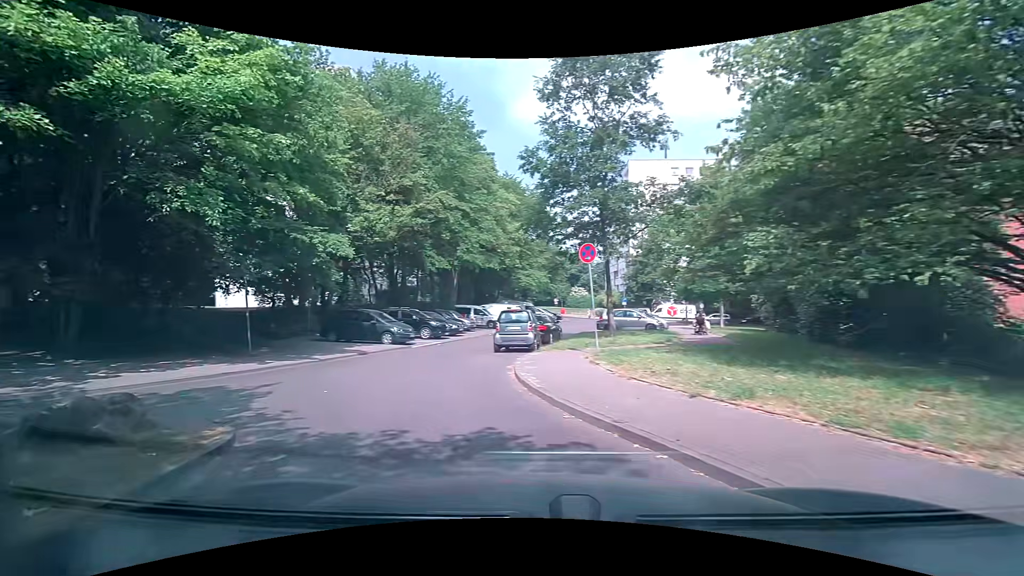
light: Day
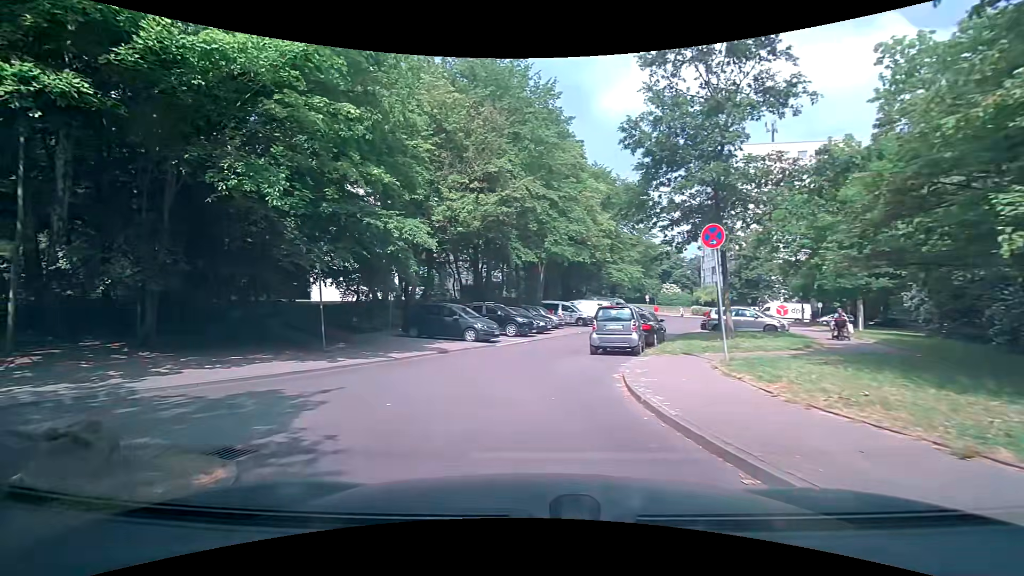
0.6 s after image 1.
(-0.2, +2.4) m; -9°
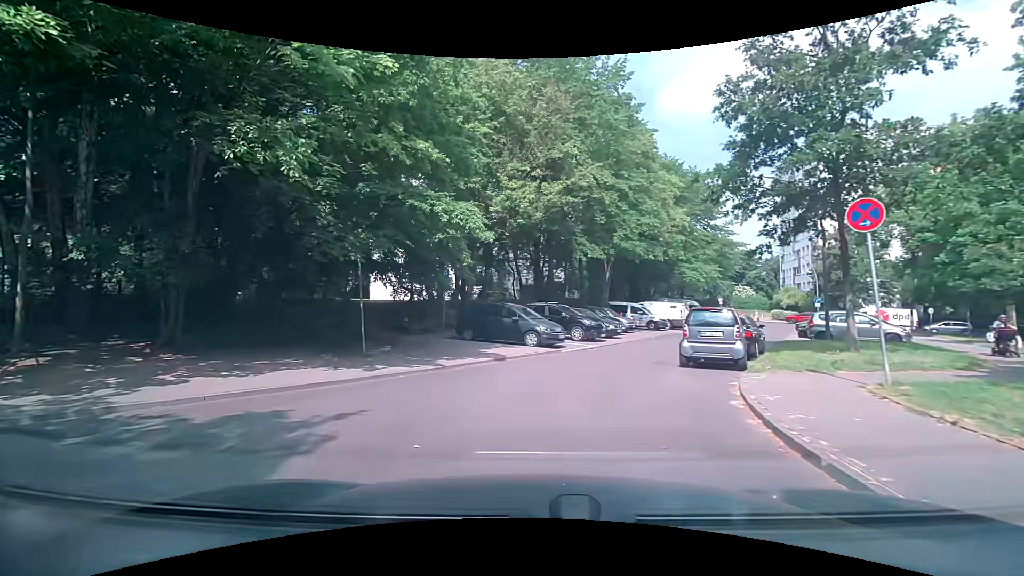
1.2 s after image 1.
(-0.2, +2.5) m; -6°
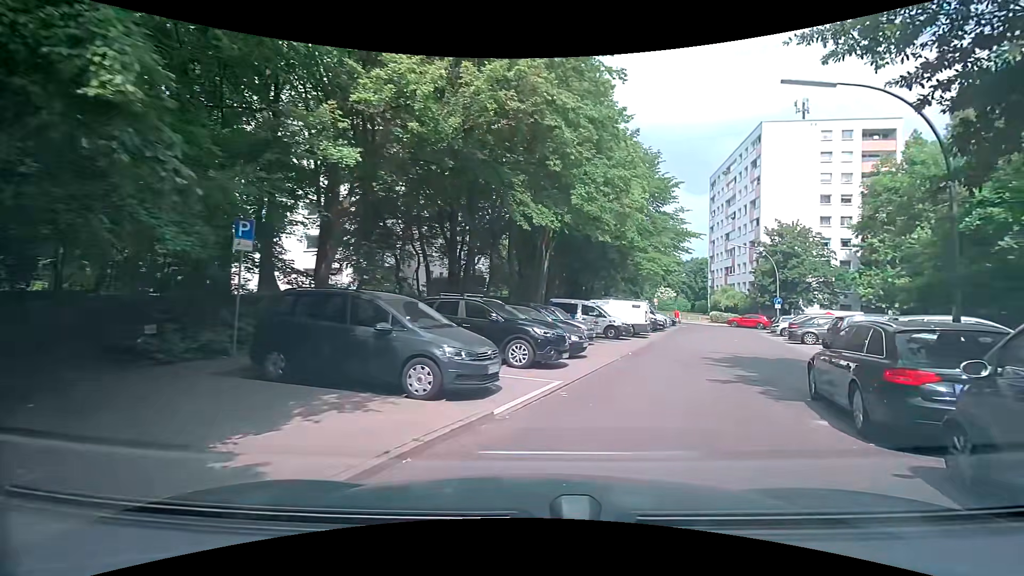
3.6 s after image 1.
(-0.2, +11.1) m; +8°
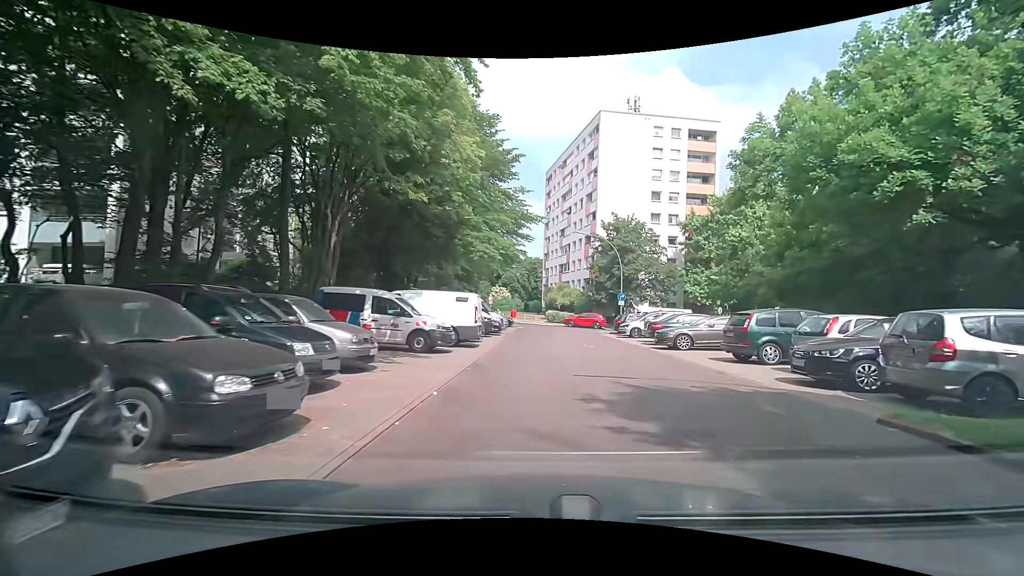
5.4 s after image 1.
(+1.7, +9.7) m; +20°
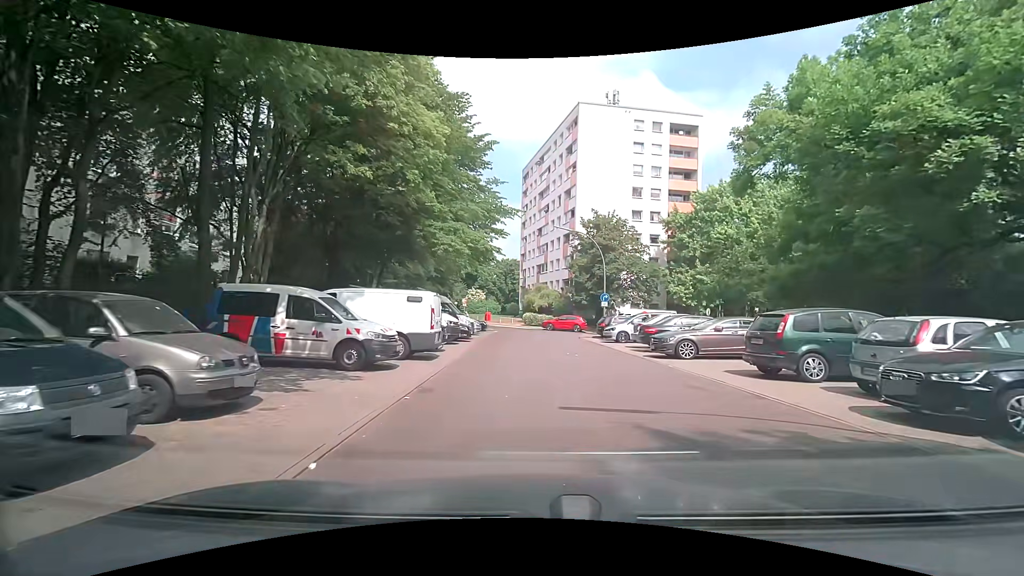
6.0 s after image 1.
(+0.1, +3.6) m; +2°
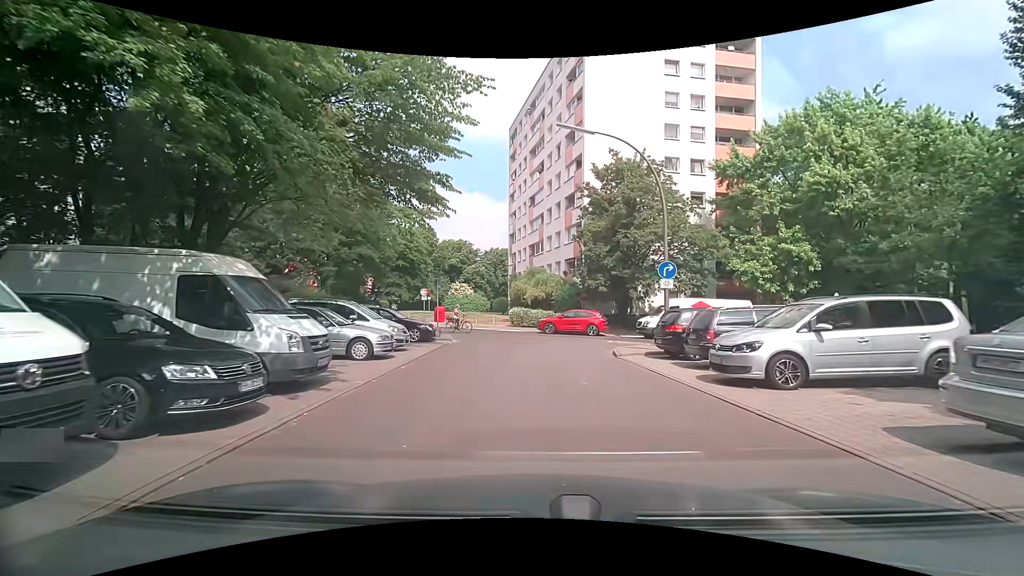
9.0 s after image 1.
(+0.2, +18.4) m; -1°
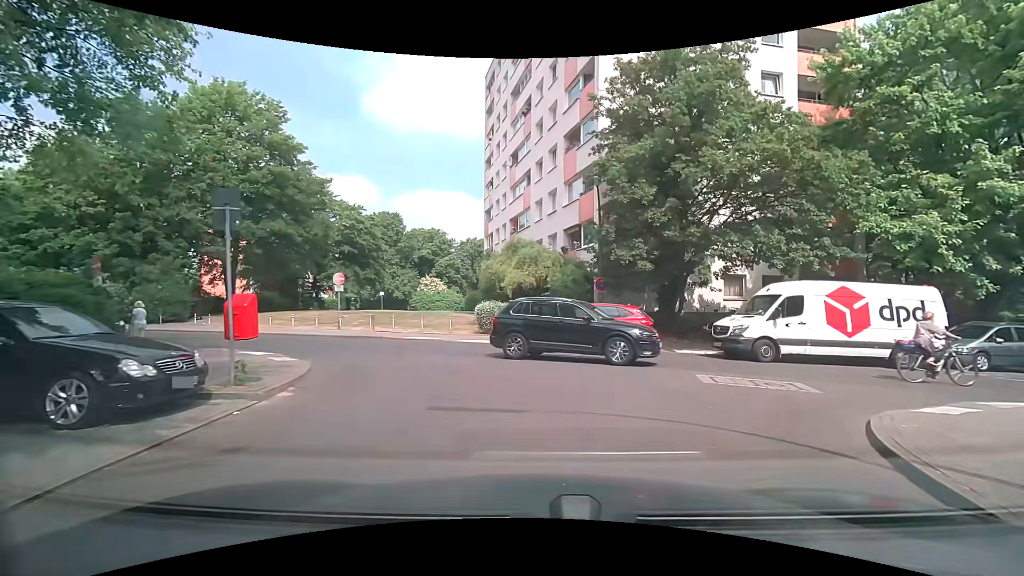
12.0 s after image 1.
(+0.1, +15.0) m; +4°
